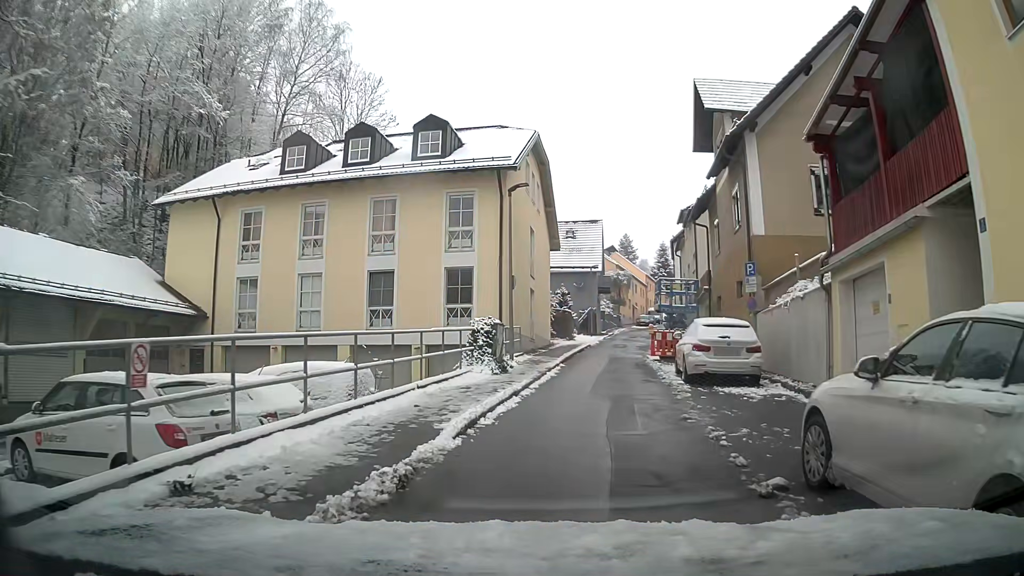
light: Day
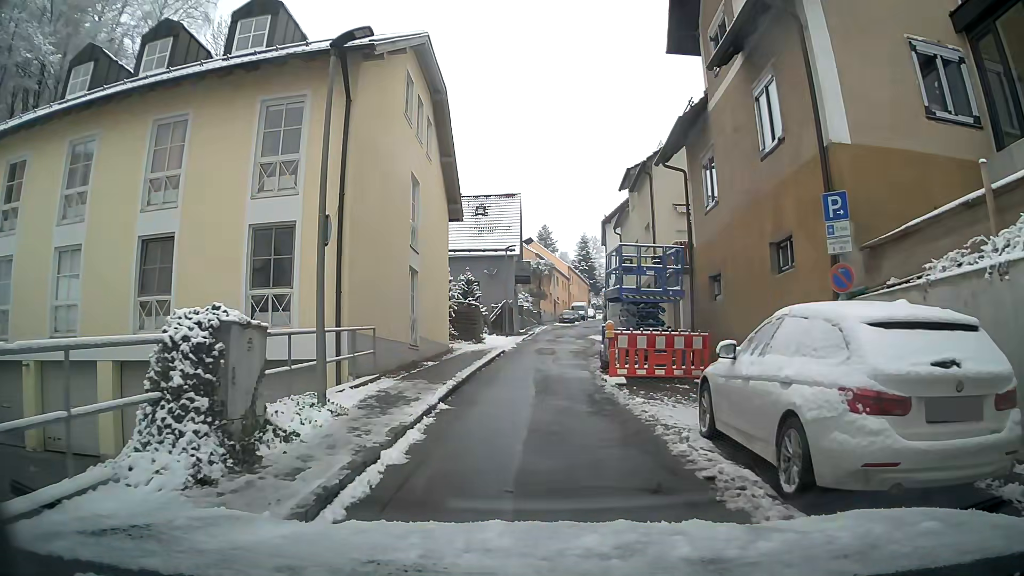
(+0.8, +10.8) m; +7°
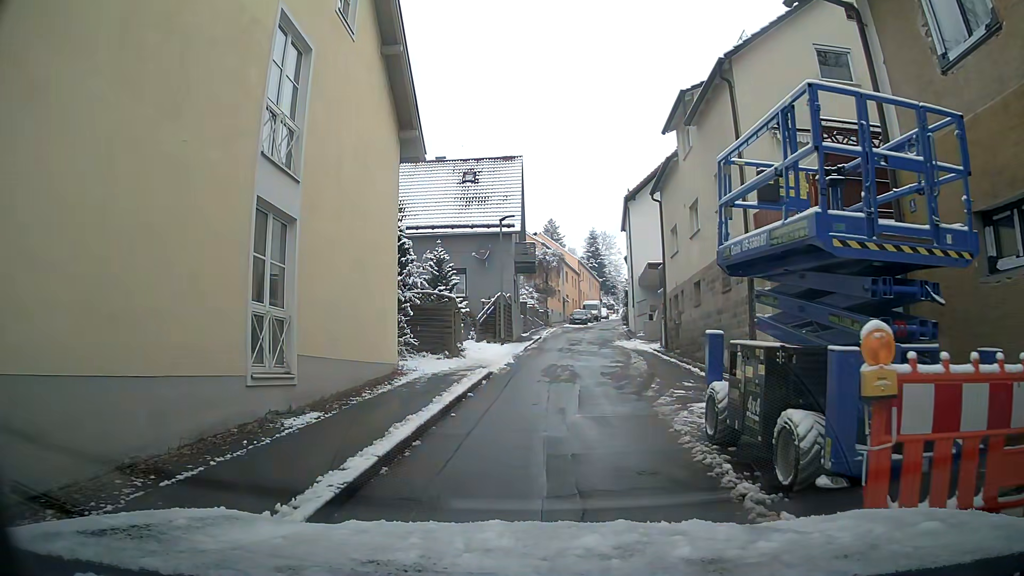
(0.0, +11.1) m; 0°
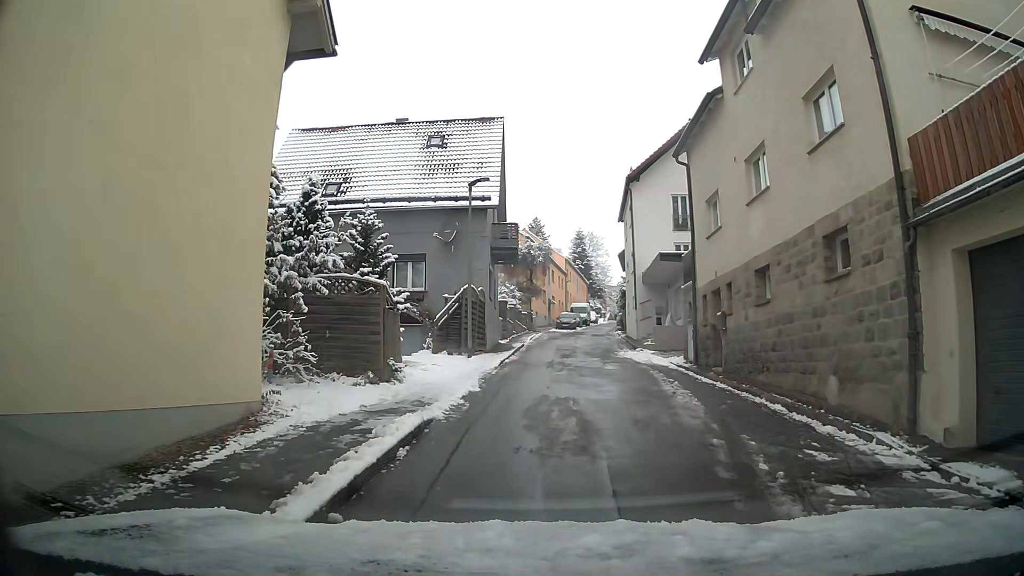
(0.0, +7.6) m; +2°
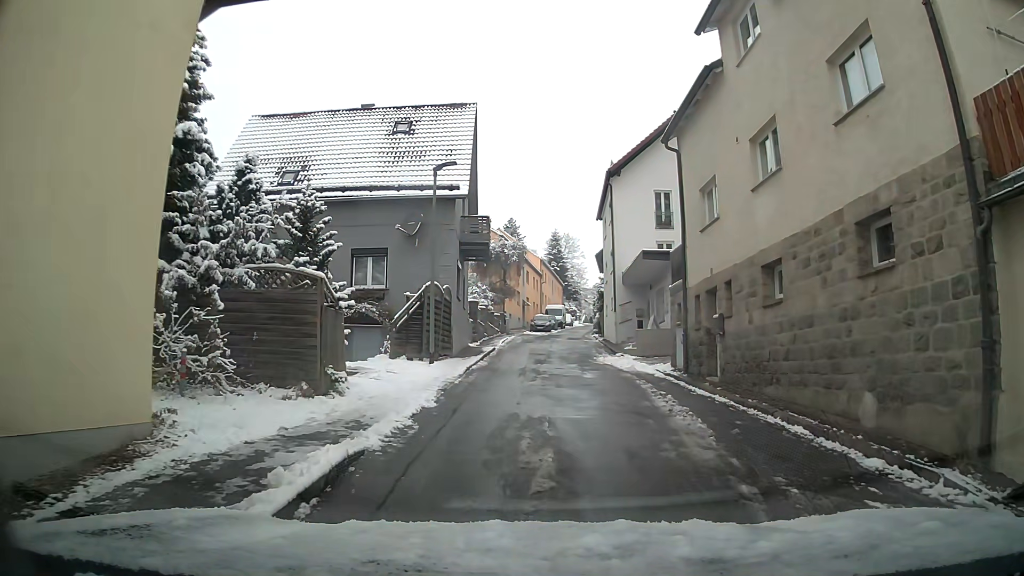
(0.0, +2.2) m; +2°
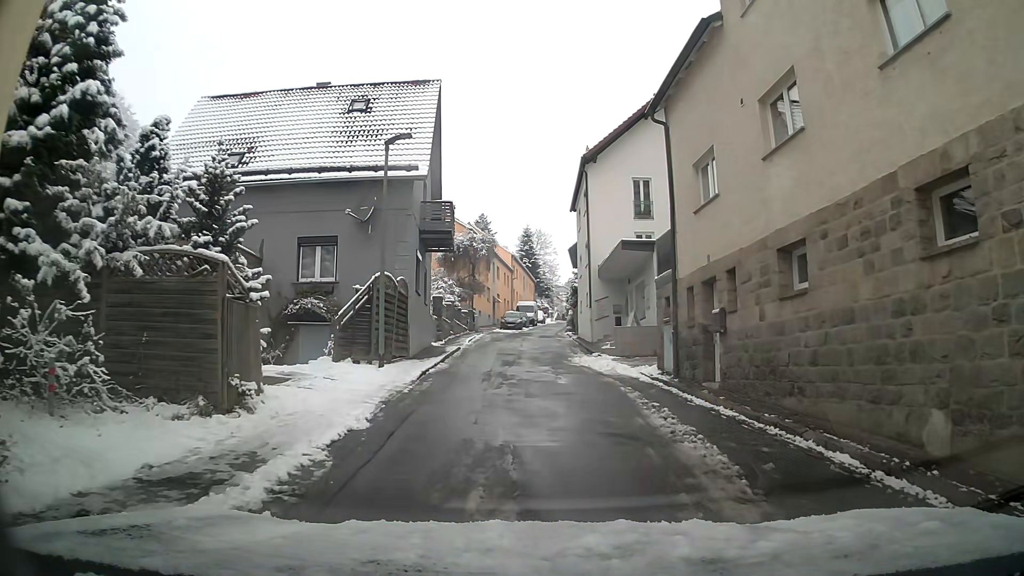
(0.0, +2.5) m; +2°
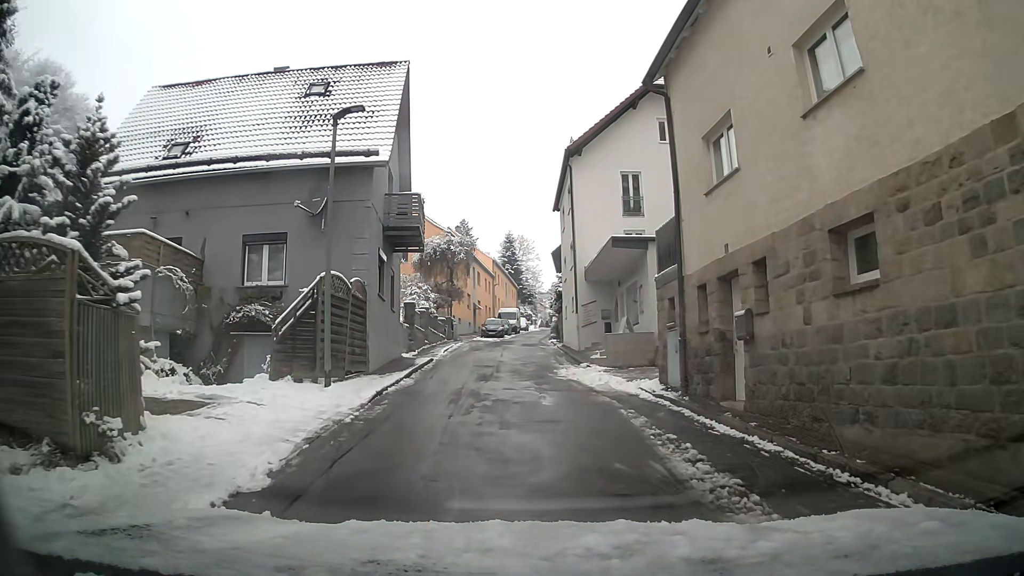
(0.0, +2.7) m; +1°
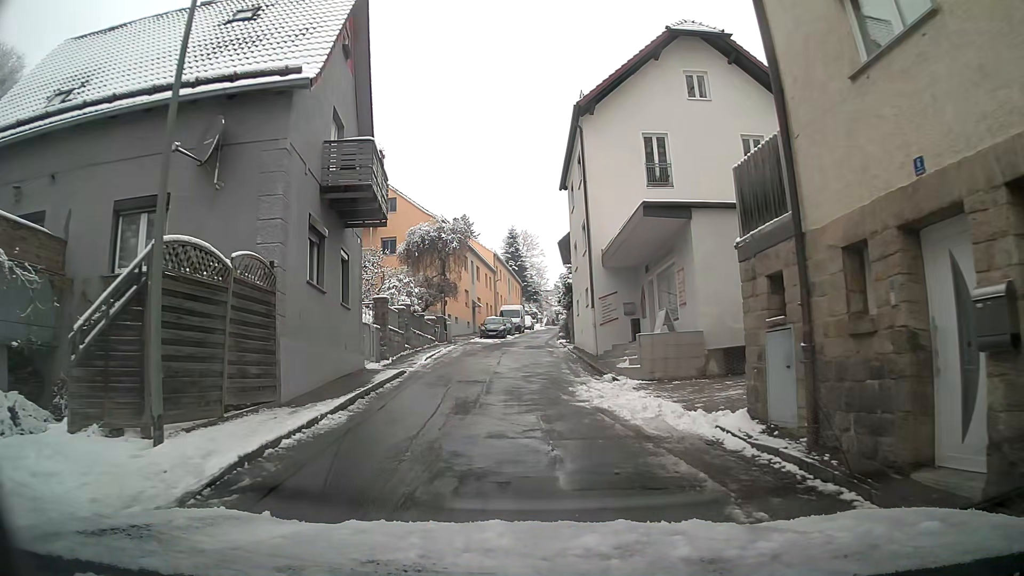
(0.0, +6.0) m; -1°
(0, +10) (0, +20) (0, +30) (0, +40) (+1, +50) (+2, +60) (+3, +70) (+4, +80) (+5, +90) (+6, +100) m
